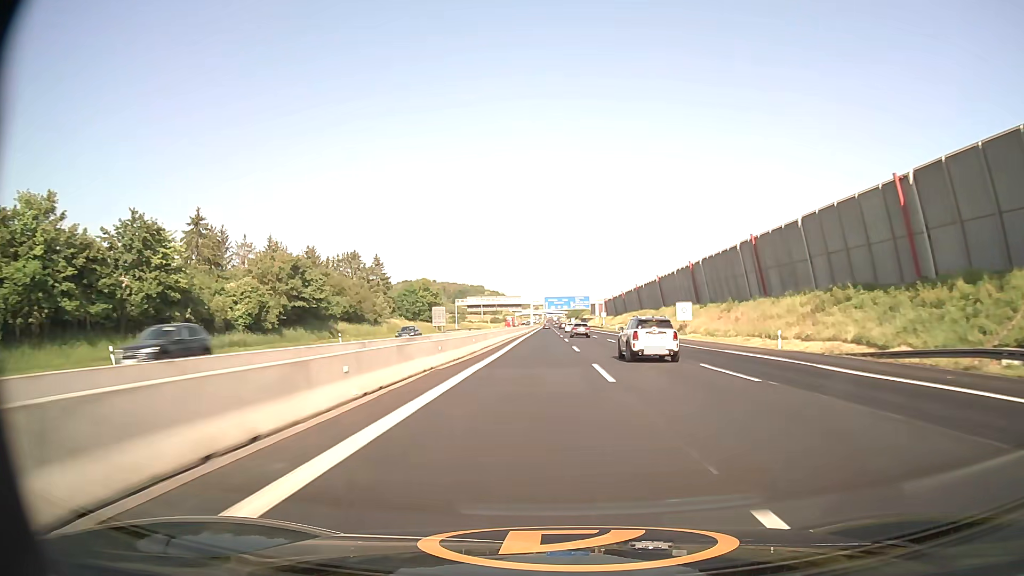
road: motorway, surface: asphalt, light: Day
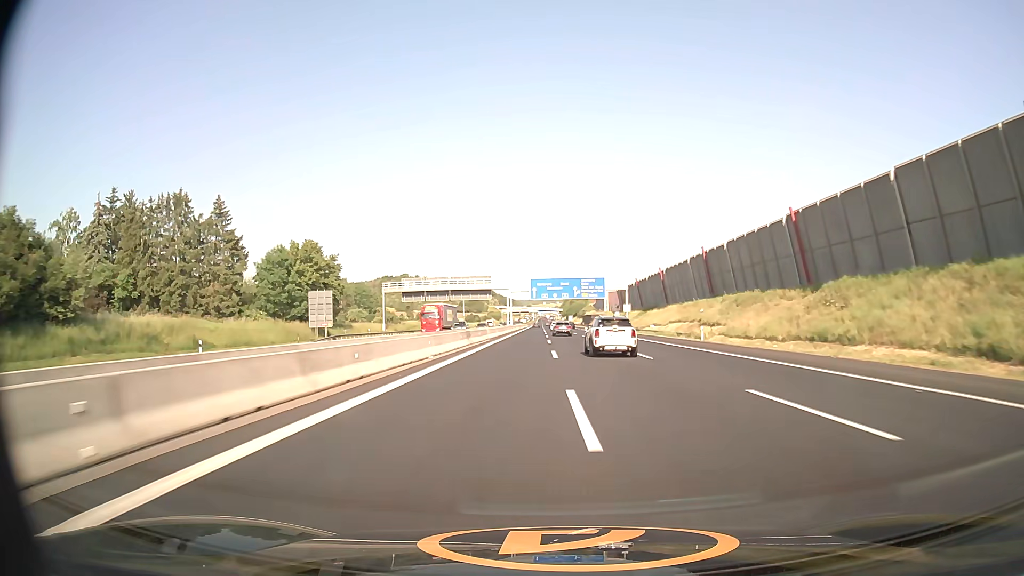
(+0.3, +79.3) m; +1°
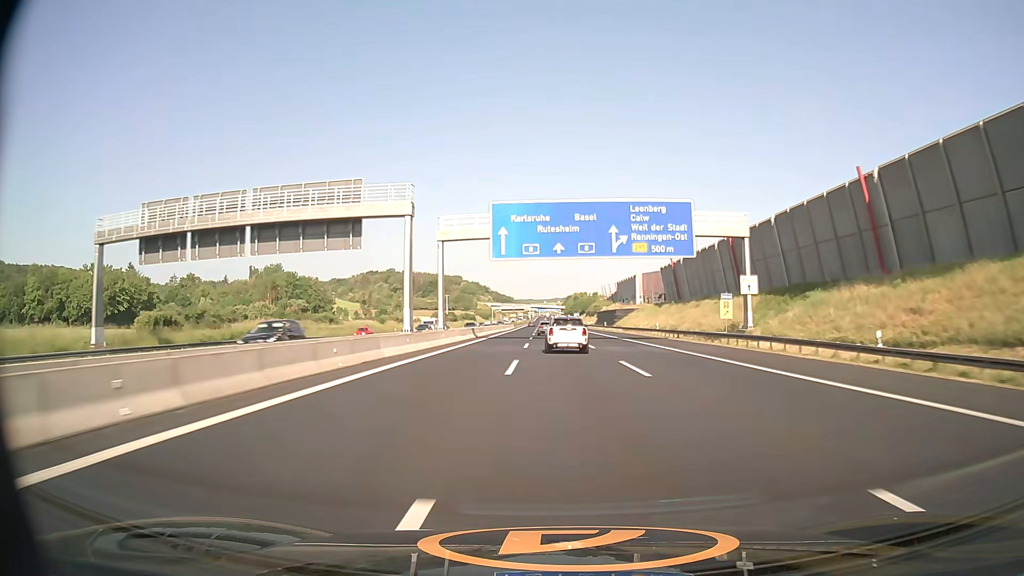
(0.0, +79.7) m; 0°
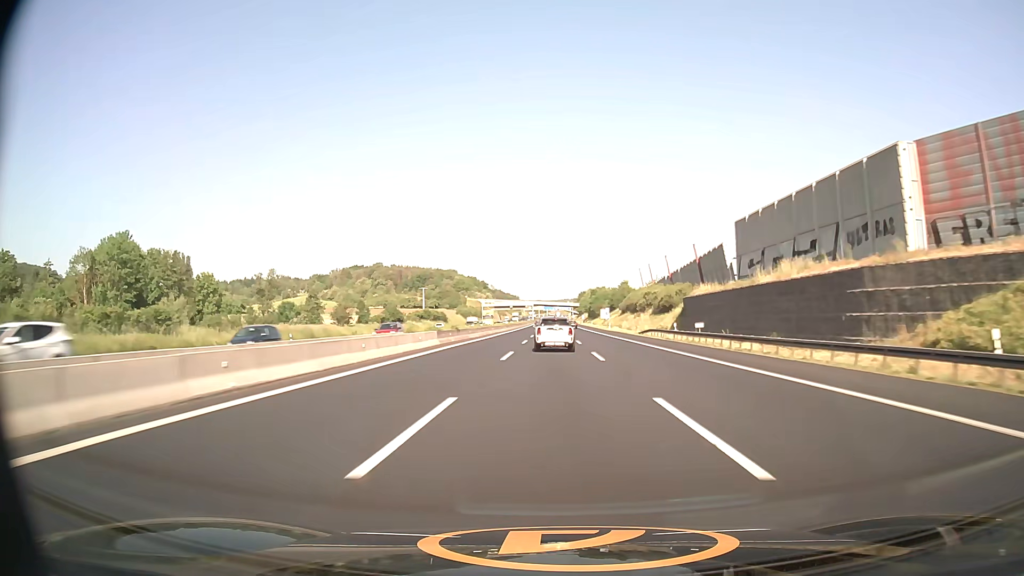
(-0.8, +100.7) m; -1°
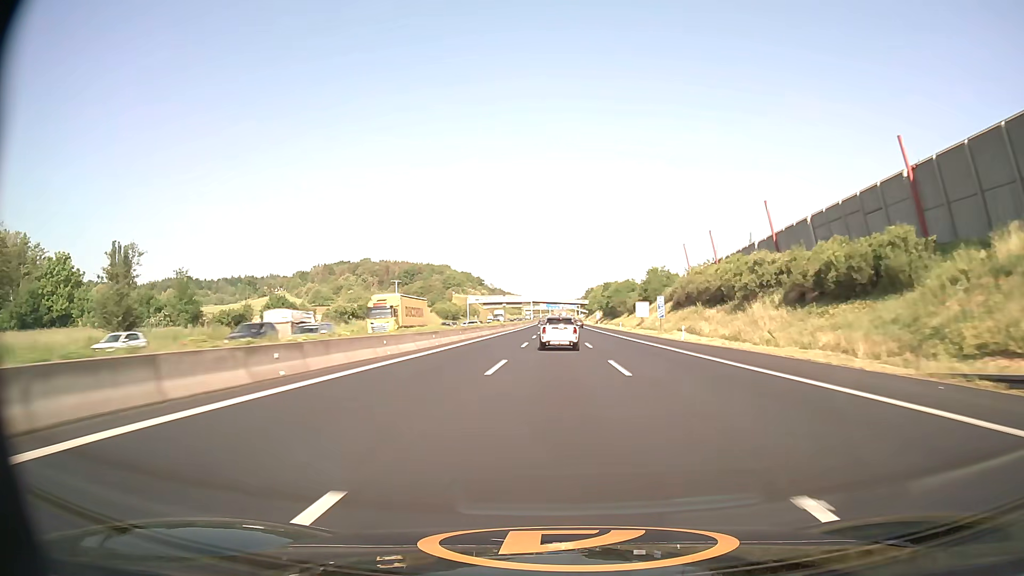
(-0.2, +60.5) m; 0°
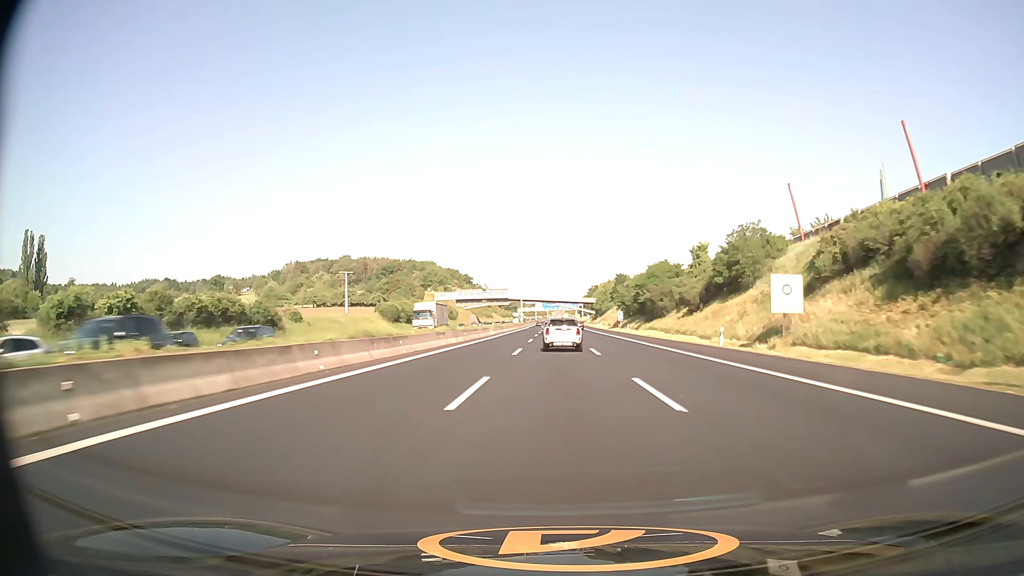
(+0.1, +60.4) m; 0°
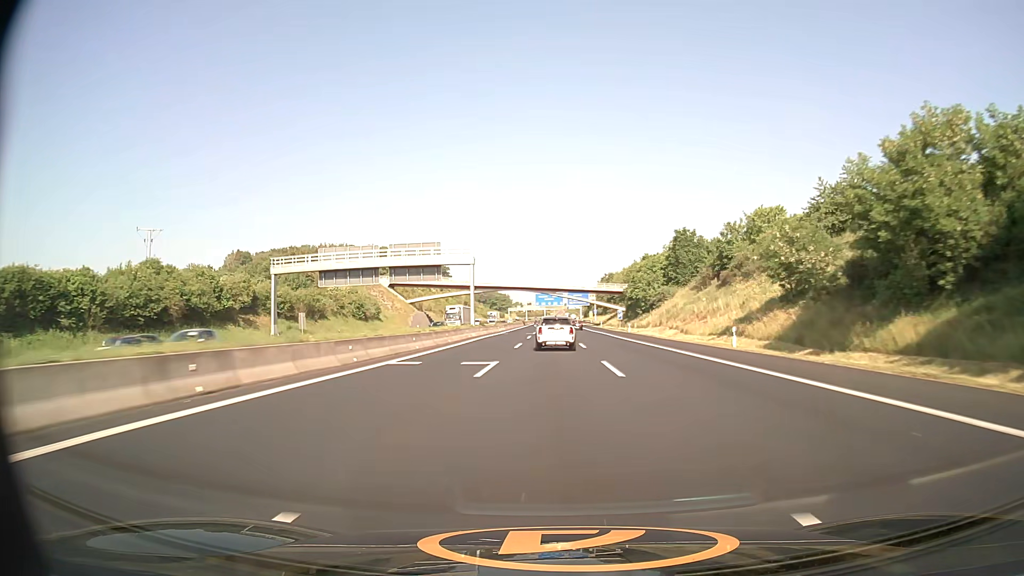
(+0.3, +101.2) m; 0°
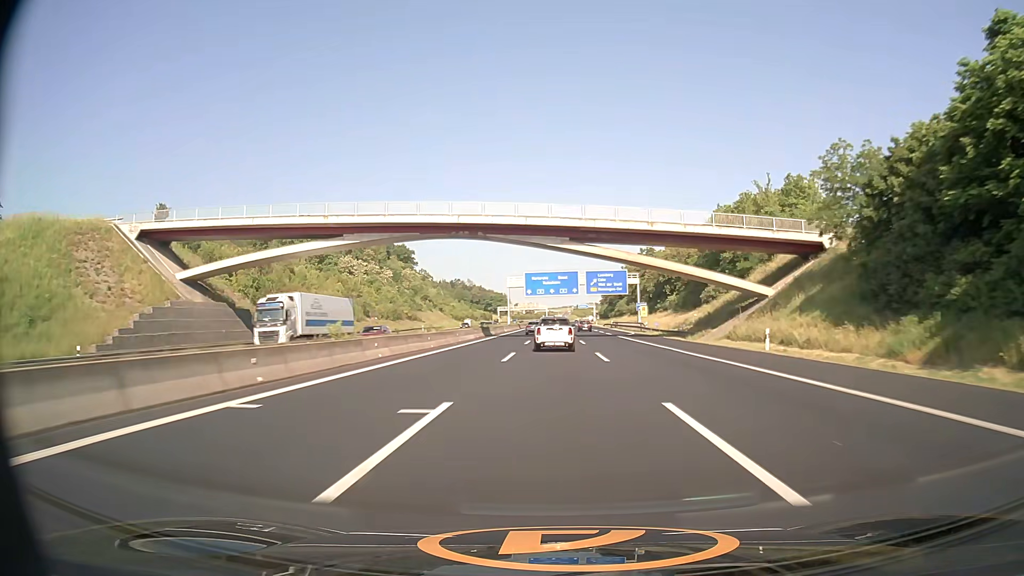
(-0.4, +101.0) m; 0°
(0, +10) (0, +20) (0, +30) (0, +40) (0, +50) (0, +60) (0, +70) (0, +80) (0, +90) (0, +100) m
